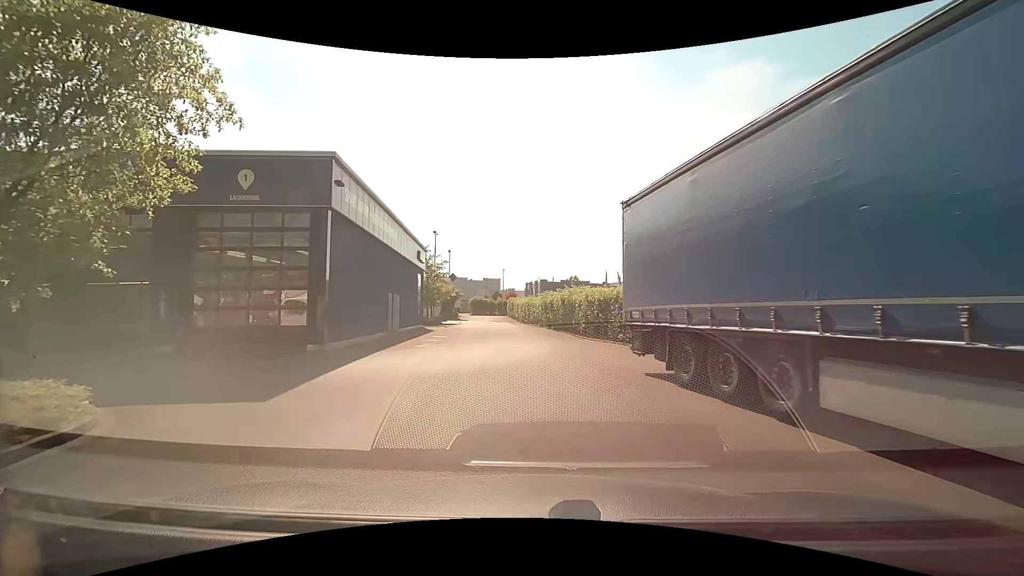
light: Day
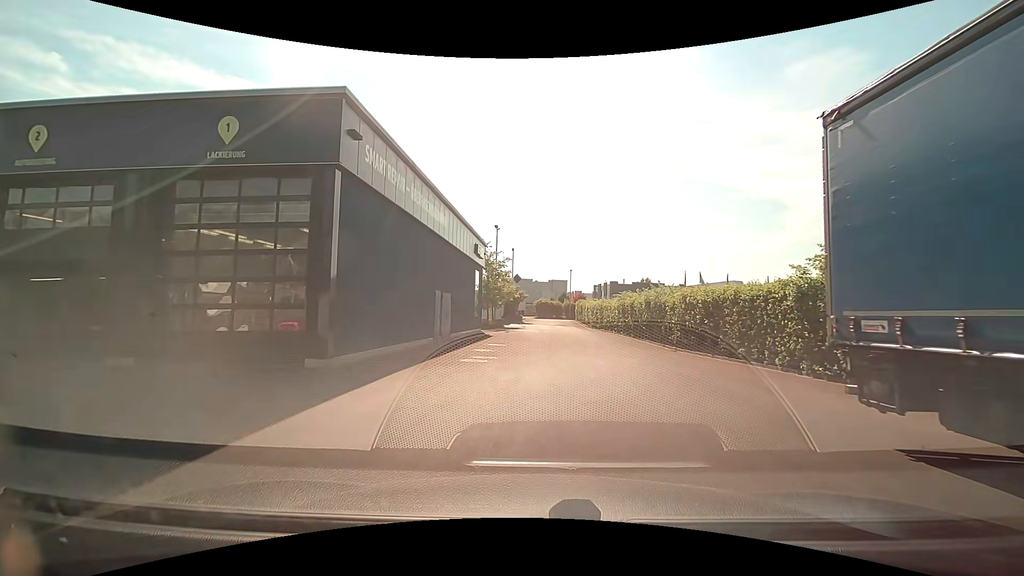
(-0.4, +5.3) m; -8°
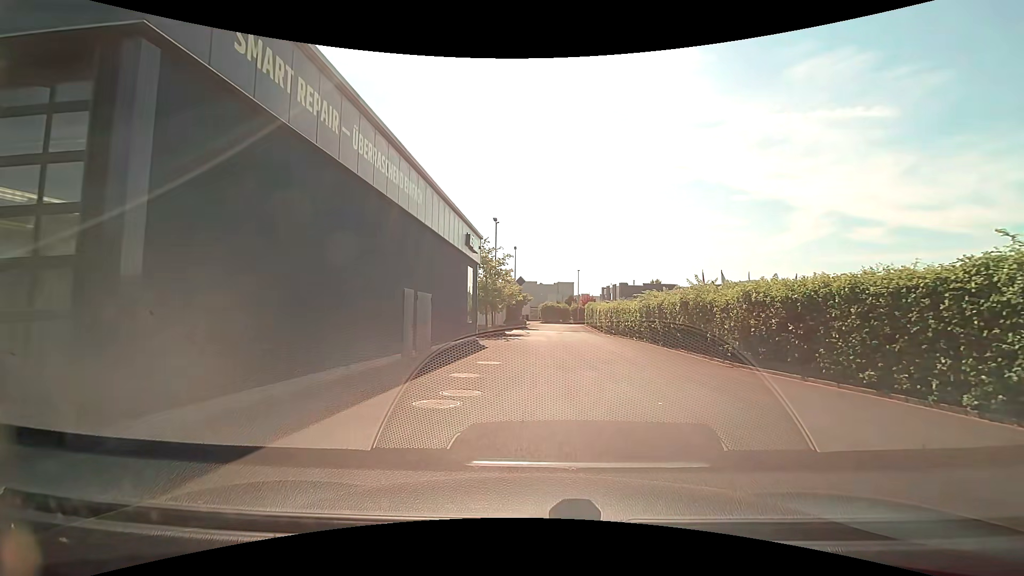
(-0.1, +5.9) m; 0°
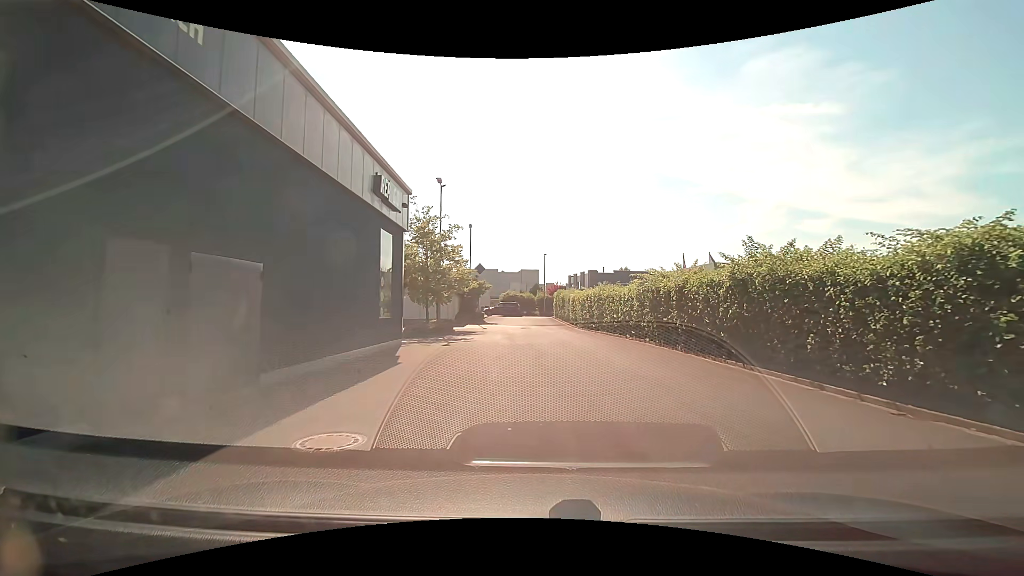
(+0.2, +9.7) m; +4°
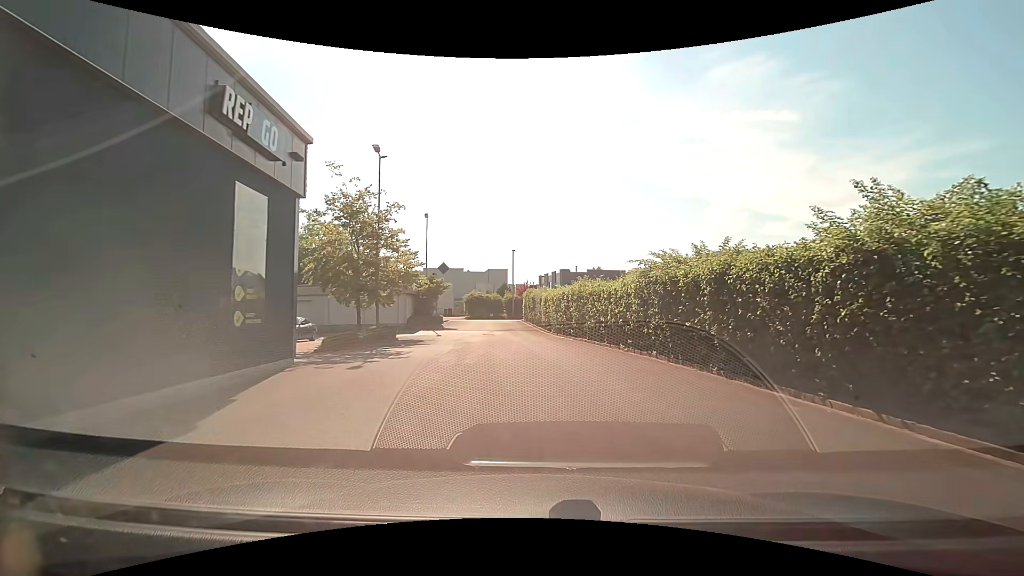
(+0.2, +6.4) m; +3°
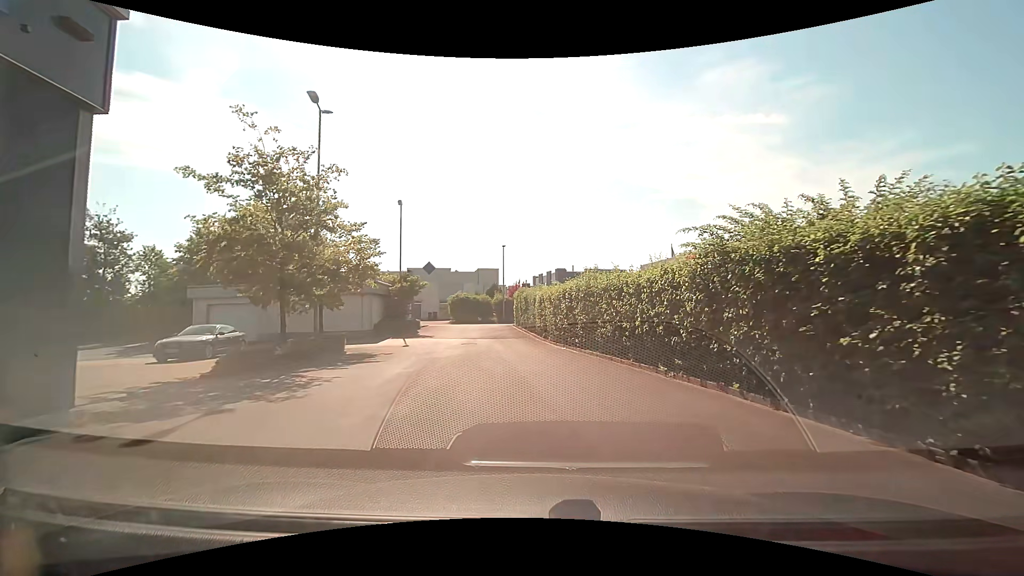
(+0.1, +6.3) m; +1°
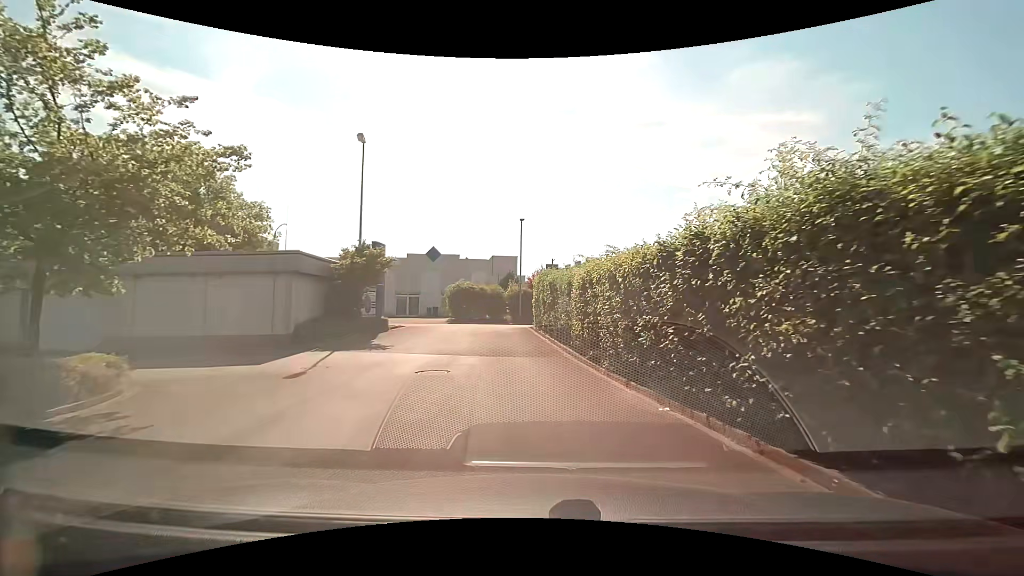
(-0.2, +12.9) m; -2°
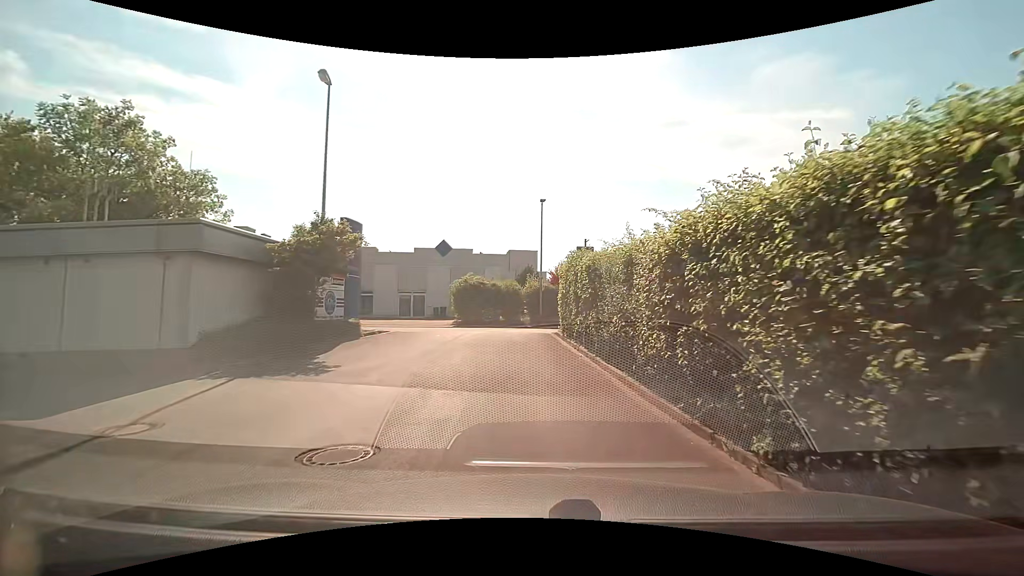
(-0.1, +6.5) m; -1°
